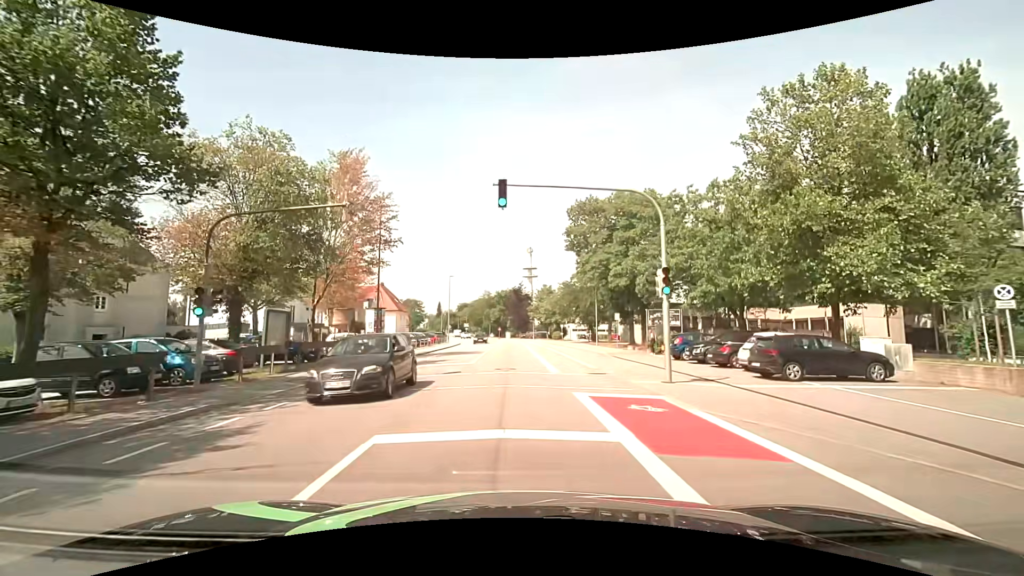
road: tertiary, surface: asphalt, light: Day
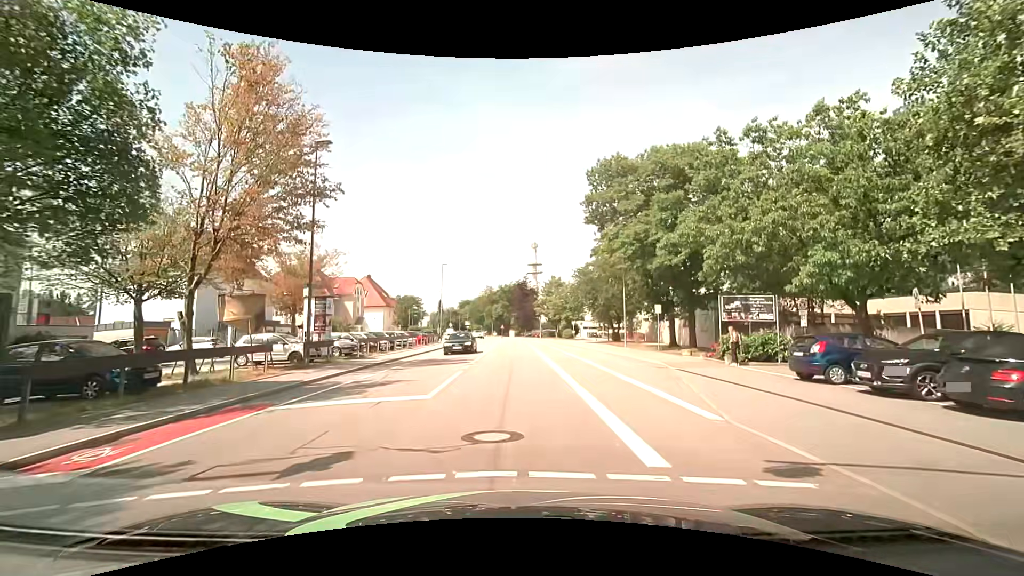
(-0.1, +11.9) m; -1°
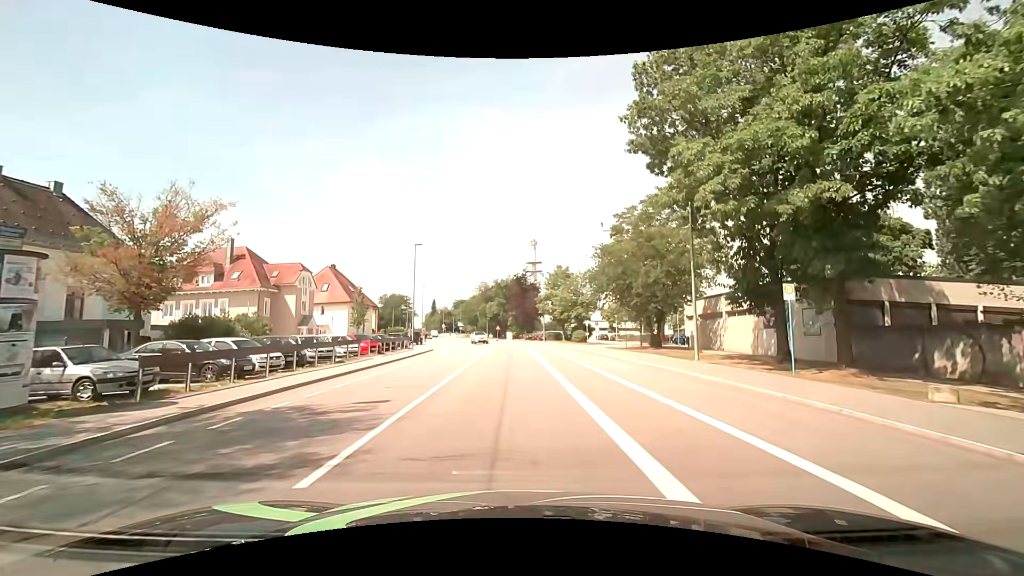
(0.0, +16.5) m; 0°
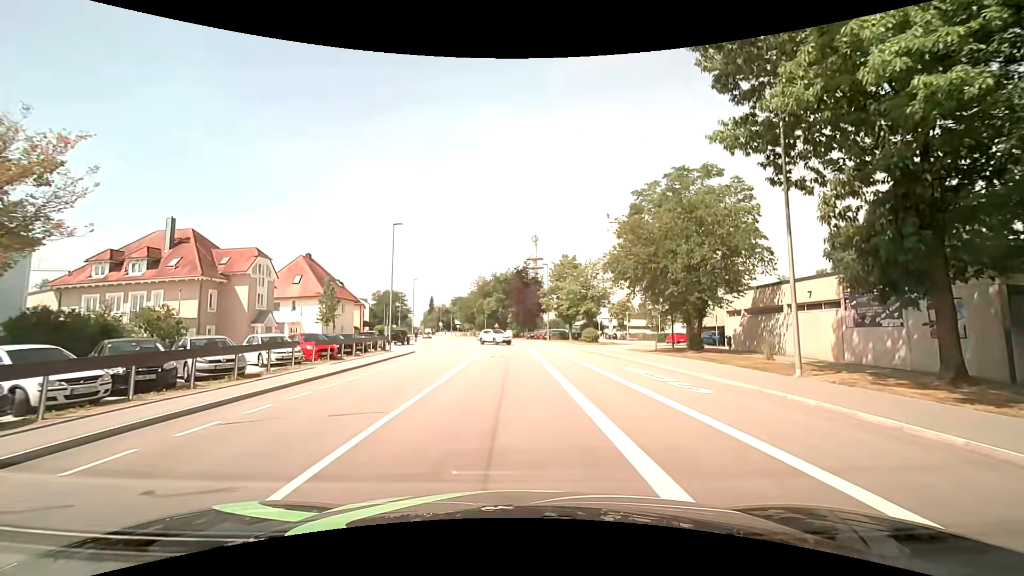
(-0.1, +8.8) m; -1°
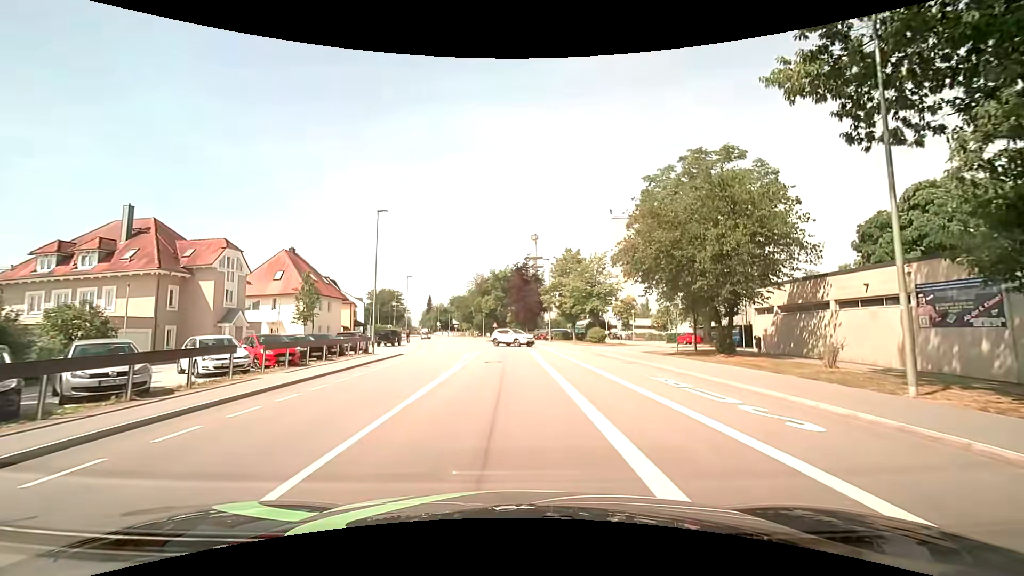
(0.0, +4.5) m; 0°
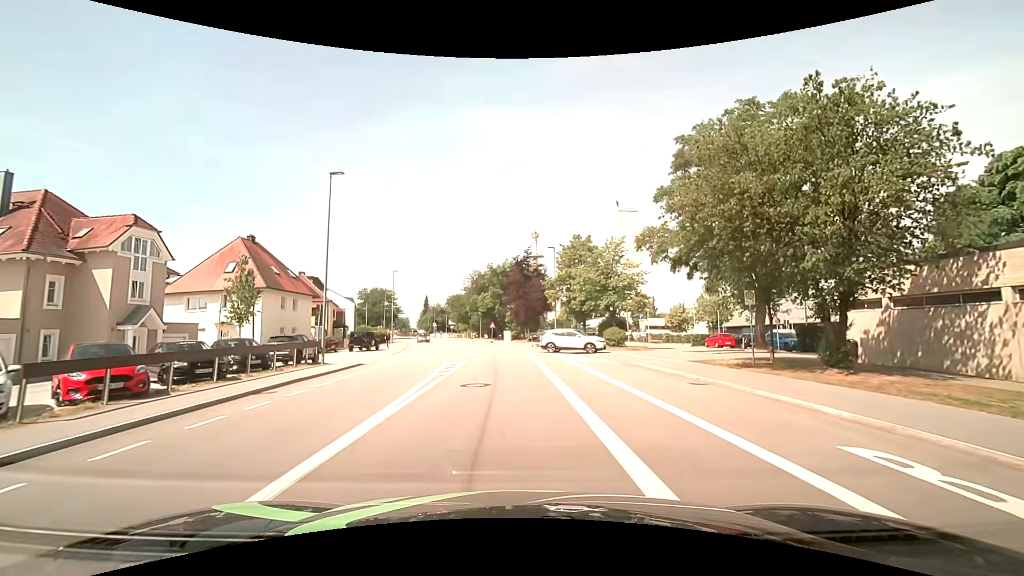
(0.0, +9.1) m; 0°
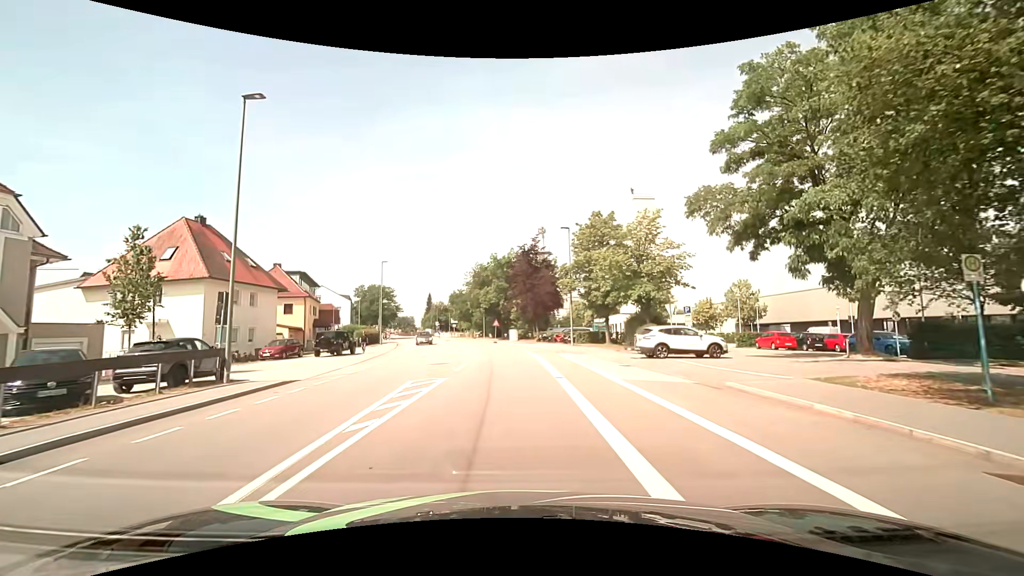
(-0.1, +9.2) m; -1°
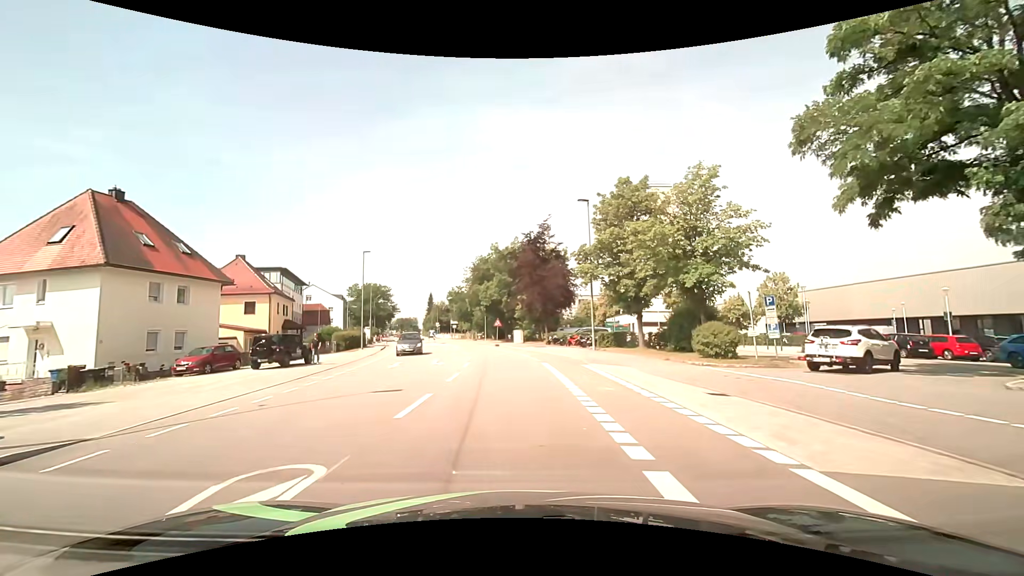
(-0.1, +9.3) m; -1°
(0, +10) (0, +20) (-1, +30) (-2, +40) (-4, +50) (-6, +60) (-8, +69) (-10, +79) (-12, +89) (-15, +99) m
